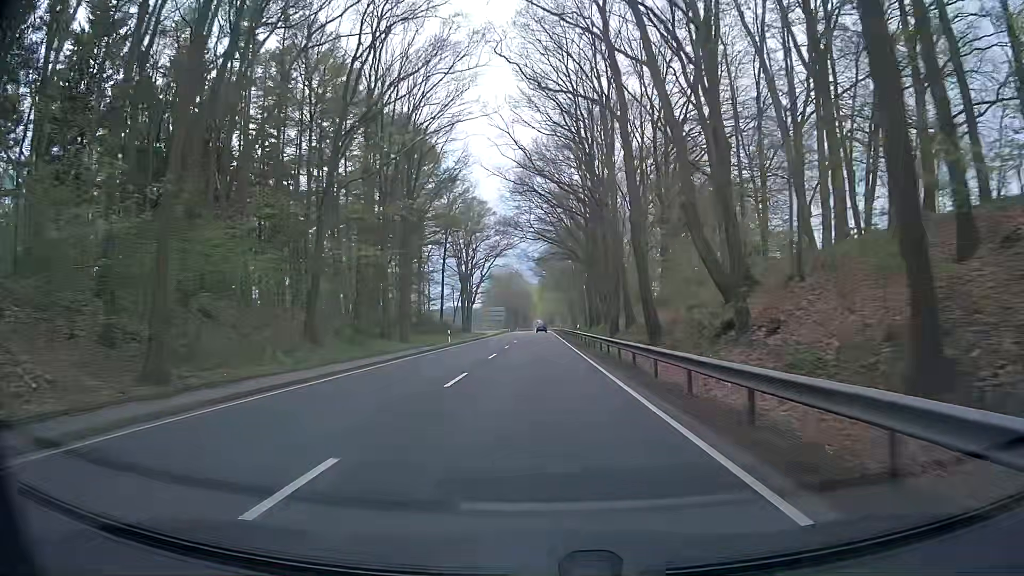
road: primary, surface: asphalt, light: Day
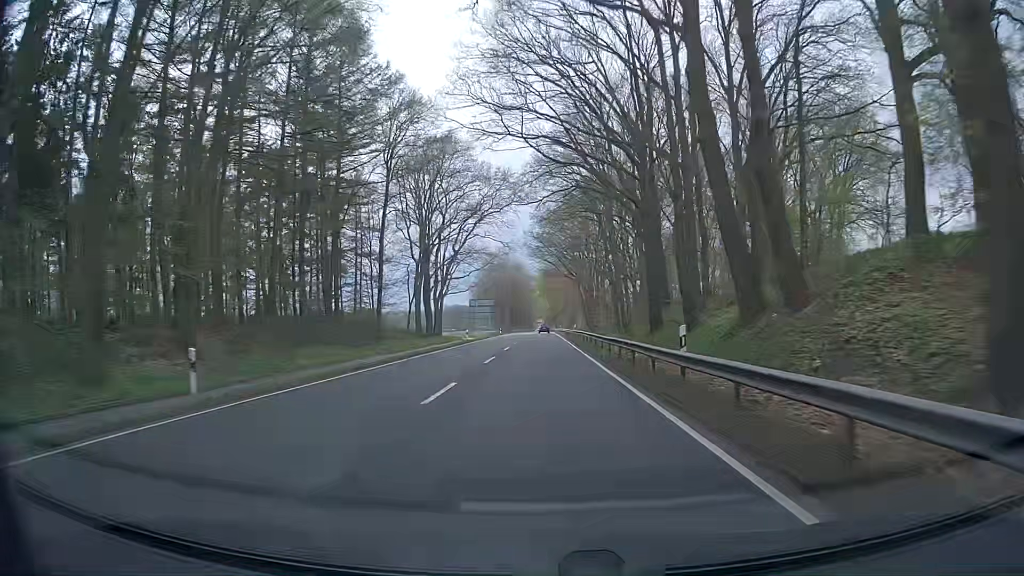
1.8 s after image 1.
(-0.9, +39.2) m; -1°
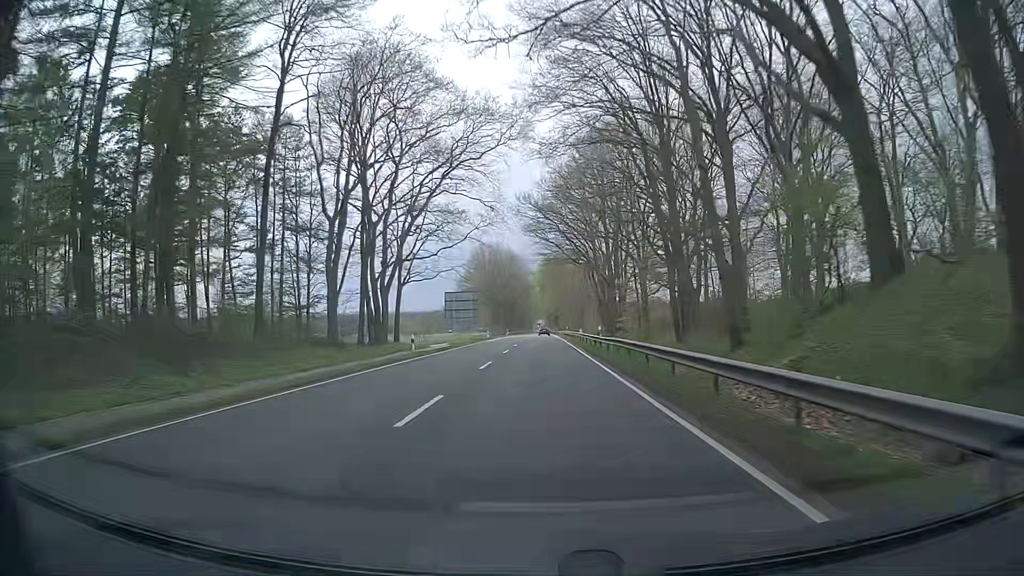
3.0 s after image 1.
(-0.3, +26.5) m; 0°
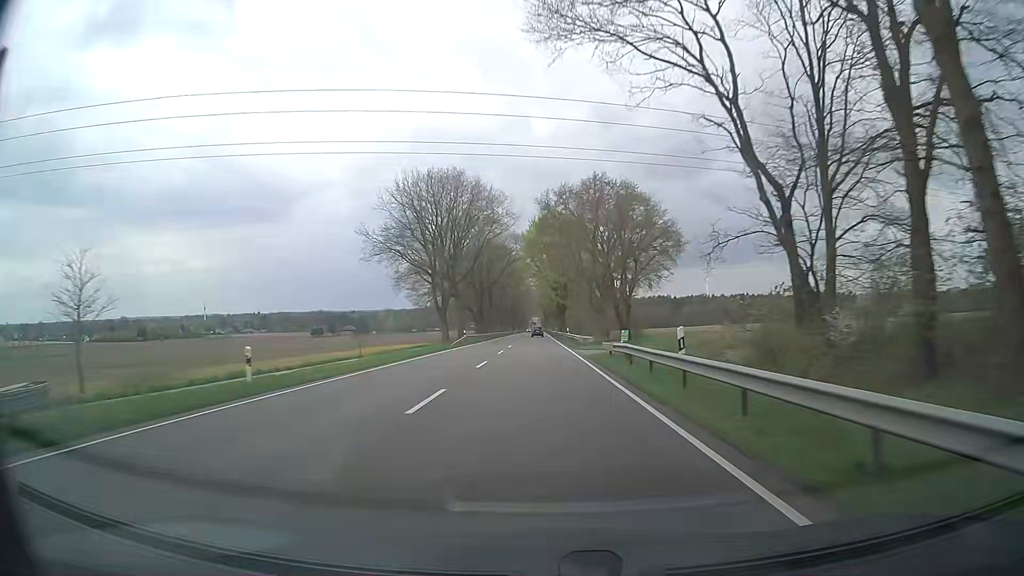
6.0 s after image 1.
(-0.5, +71.0) m; 0°
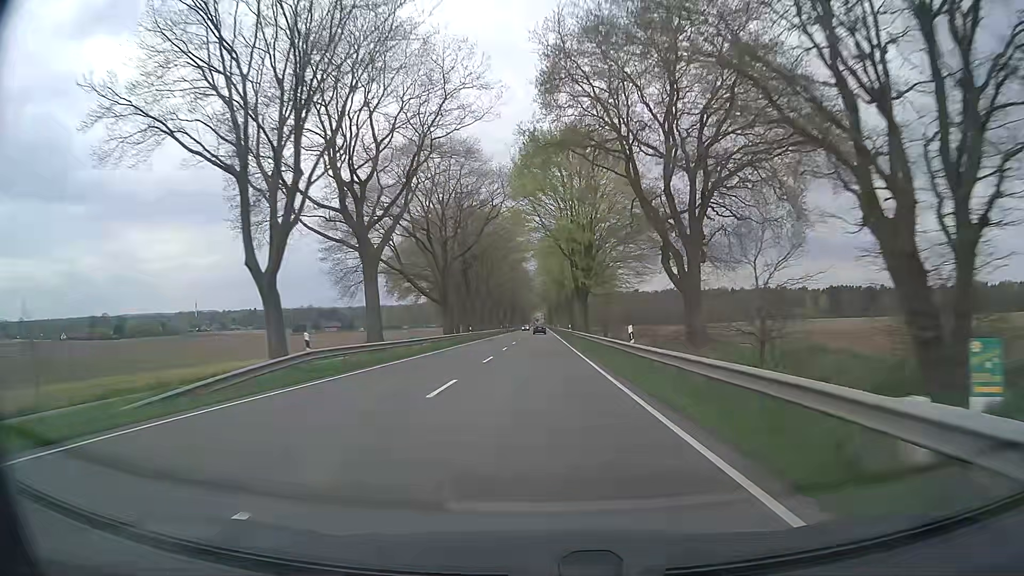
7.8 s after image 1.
(+0.1, +45.9) m; 0°
